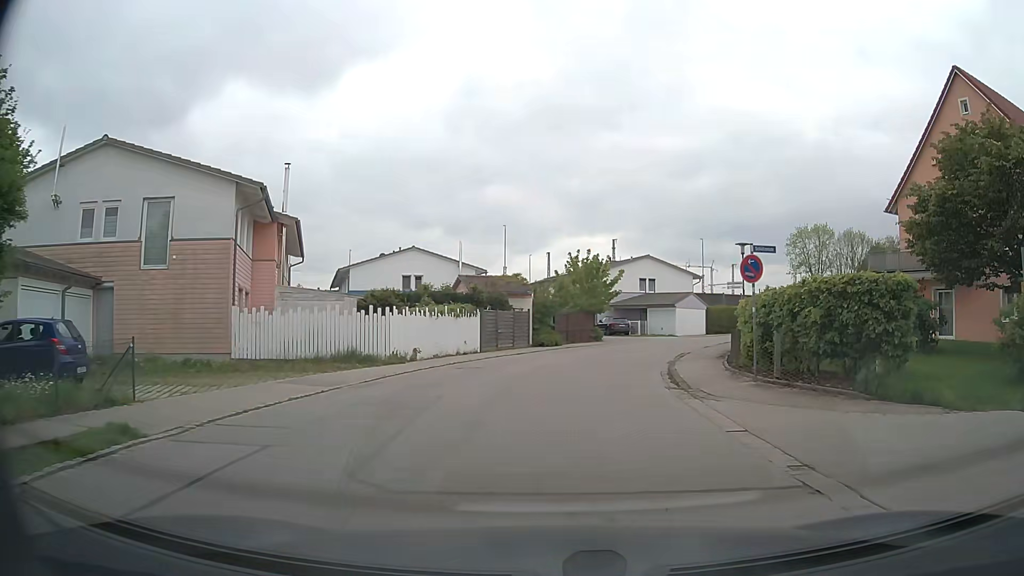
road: residential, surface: asphalt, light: Day
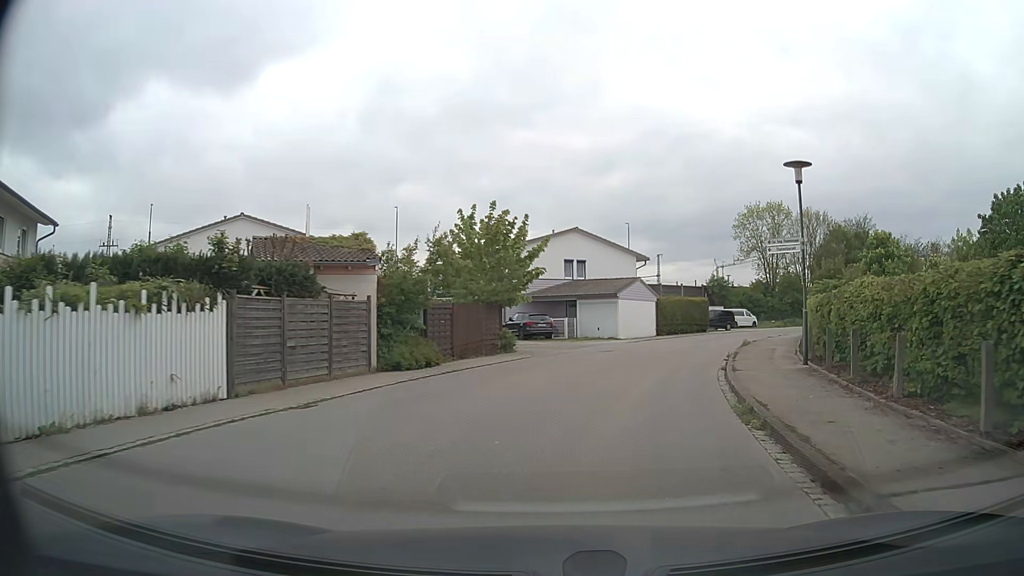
(+0.9, +17.8) m; +7°
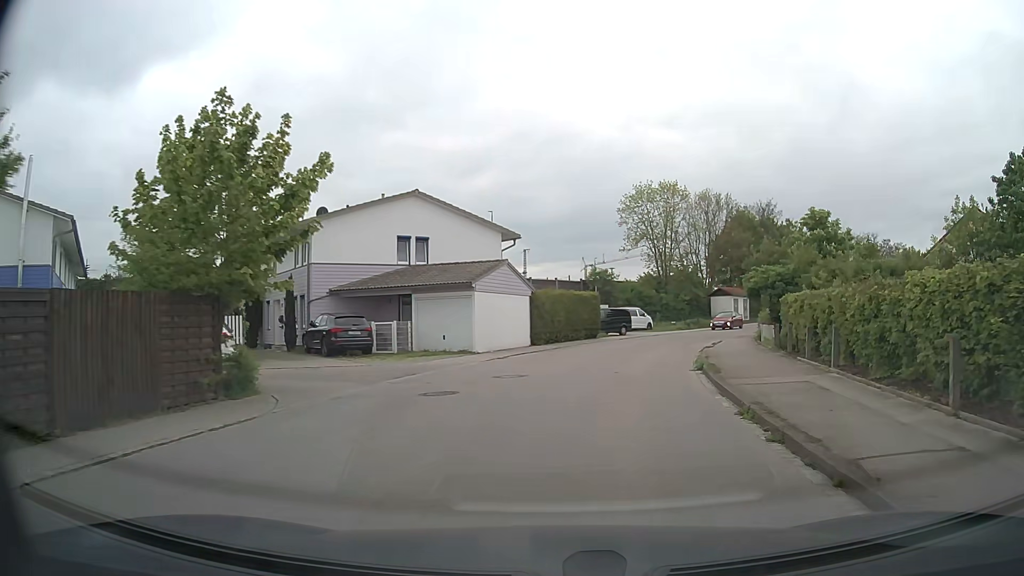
(+1.4, +14.5) m; +11°
